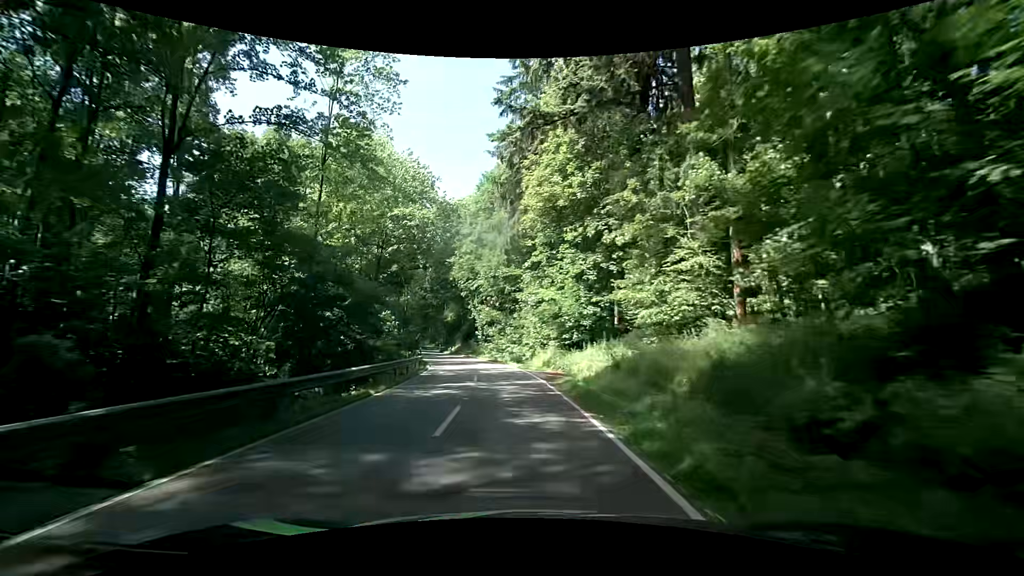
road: secondary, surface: asphalt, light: Day
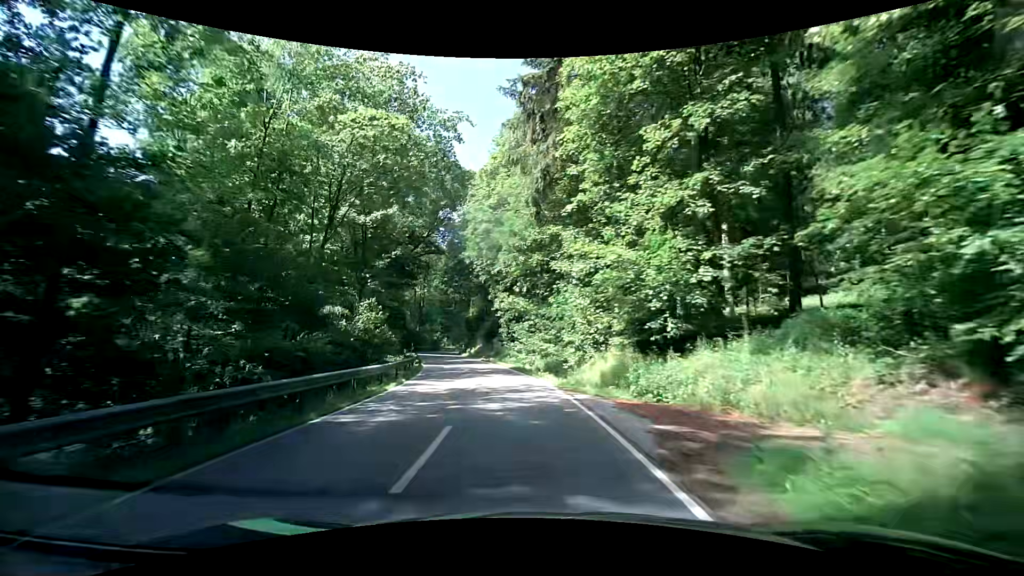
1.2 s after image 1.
(-0.4, +15.0) m; -4°
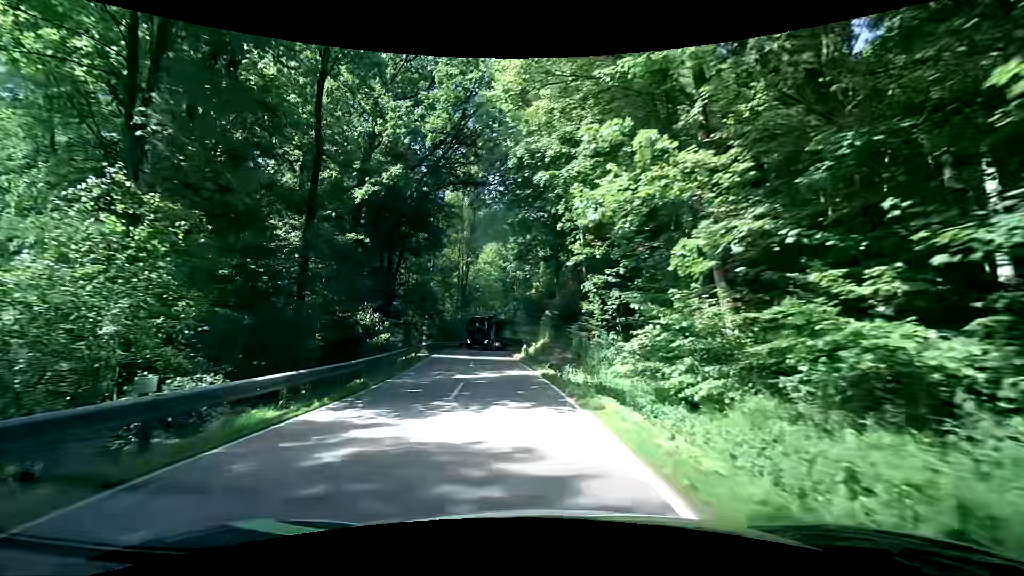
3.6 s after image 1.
(-1.0, +28.9) m; -8°
(0, +10) (-1, +20) (-2, +30) (-3, +40) (-3, +50) (-2, +60) (+2, +69) (+6, +78) (+11, +87) (+14, +96) m
